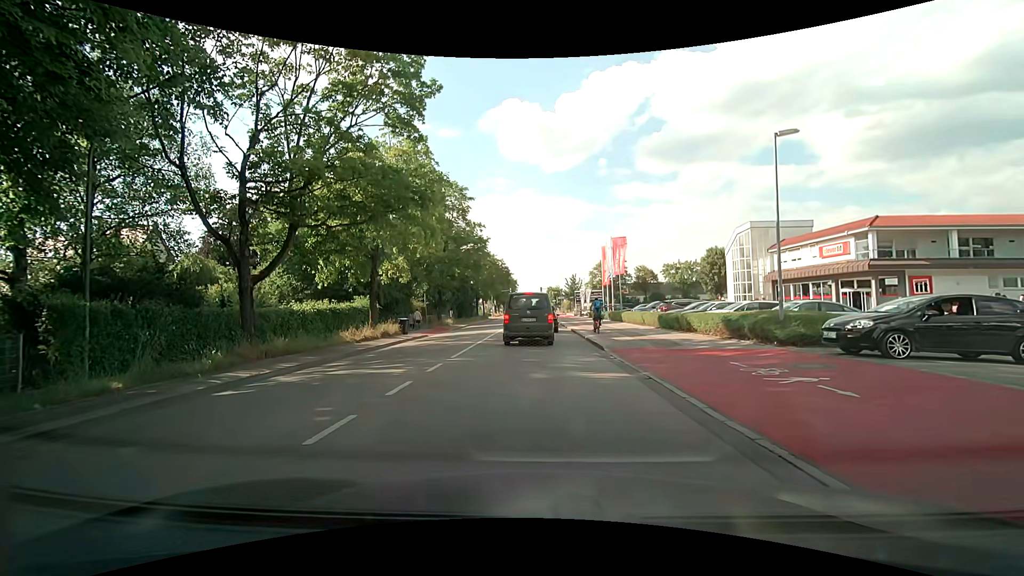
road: secondary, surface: asphalt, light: Day
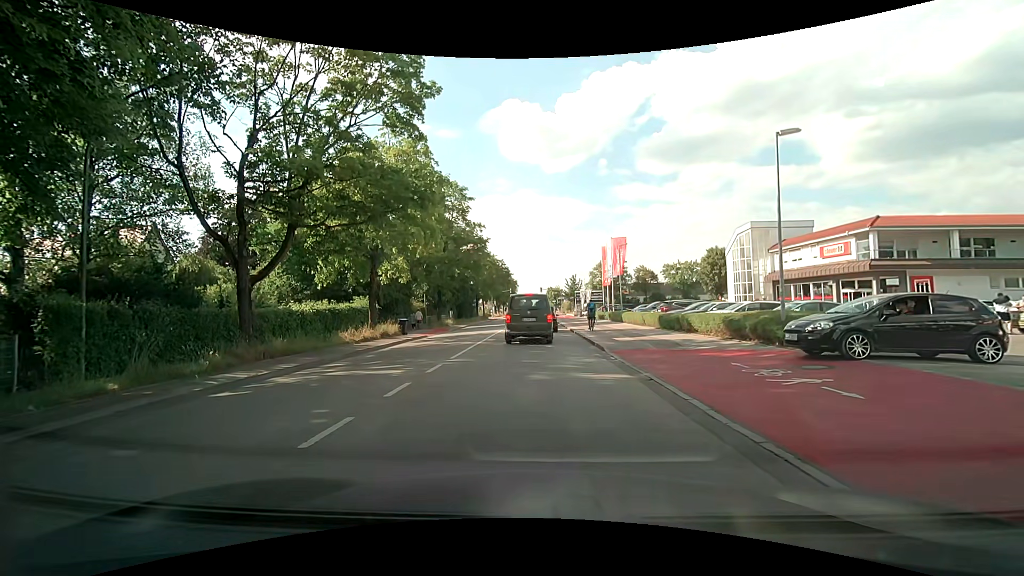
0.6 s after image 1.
(0.0, +0.1) m; 0°
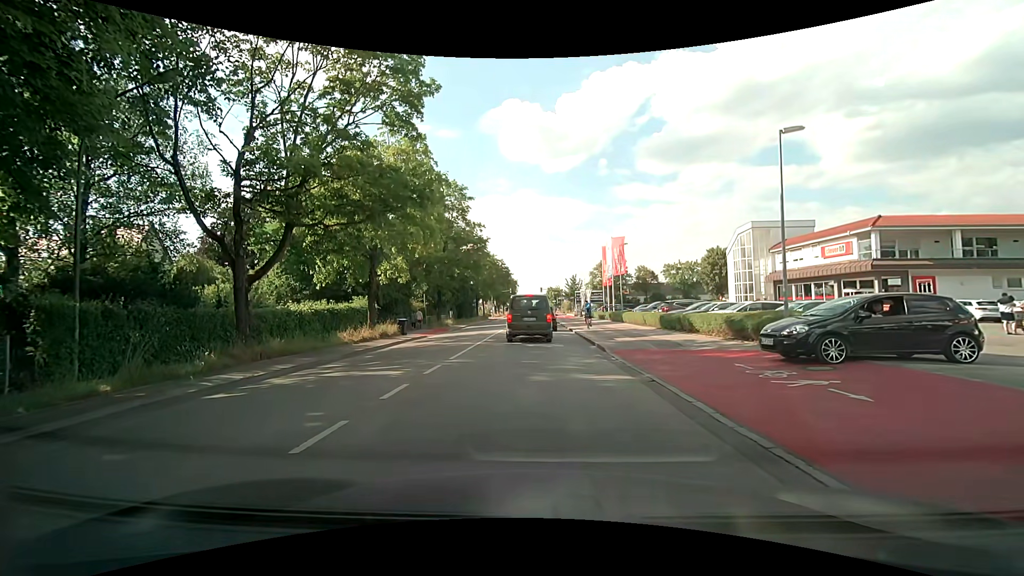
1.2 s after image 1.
(0.0, +0.2) m; 0°
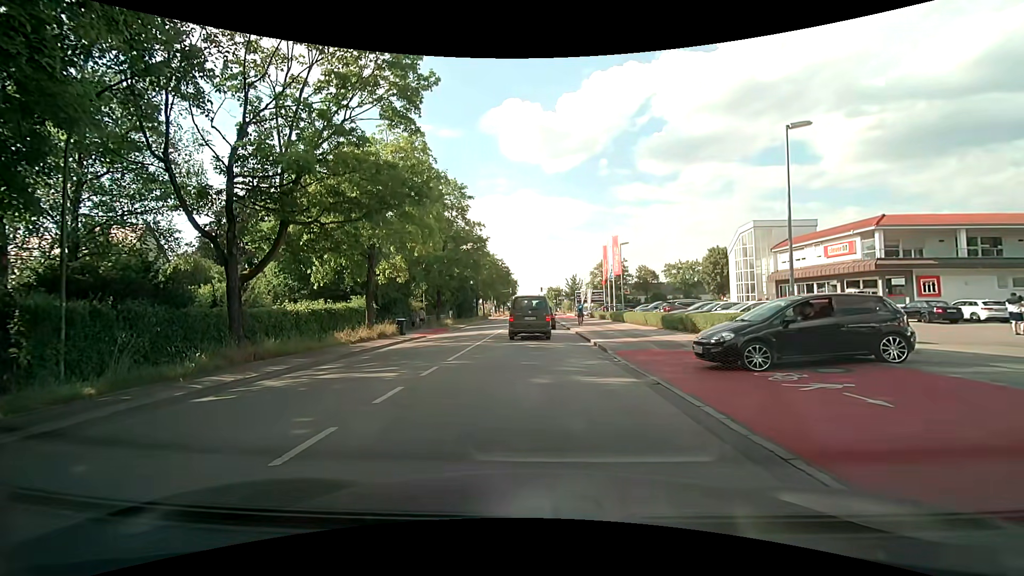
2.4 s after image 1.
(0.0, +0.4) m; 0°
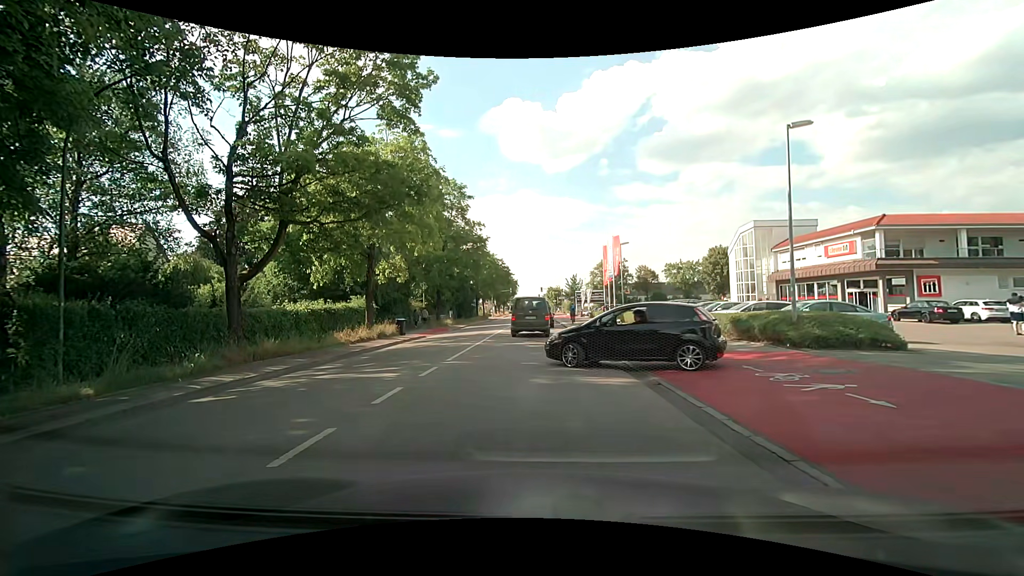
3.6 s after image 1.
(0.0, +0.1) m; 0°
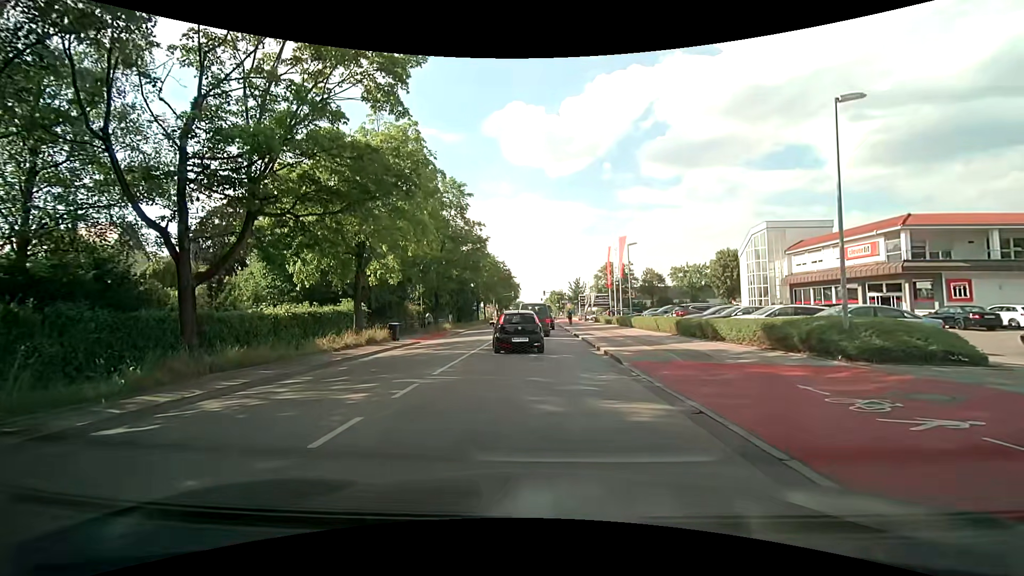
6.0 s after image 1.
(-0.1, +2.4) m; -2°
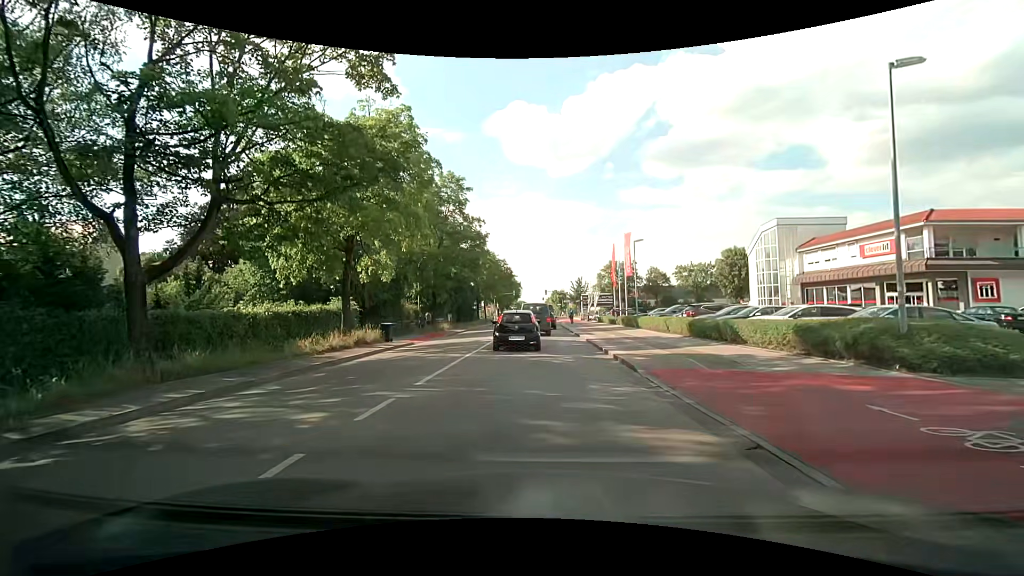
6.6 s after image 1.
(0.0, +1.9) m; -1°
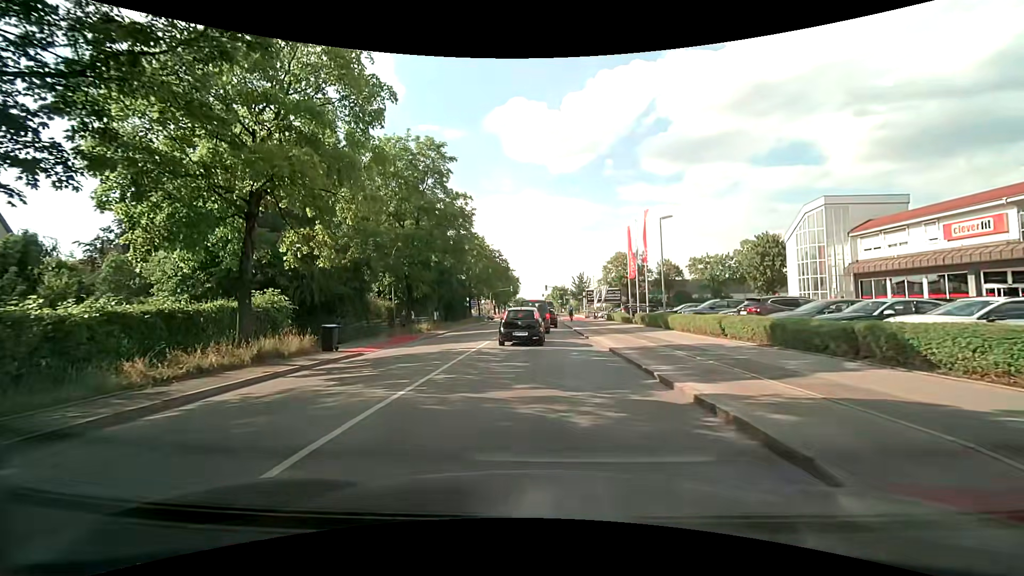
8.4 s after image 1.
(0.0, +8.2) m; -1°
(0, +10) (0, +20) (0, +30) (0, +40) (+1, +50) (+1, +60) (+2, +70) (+2, +80) (+3, +90) (+3, +100) m
